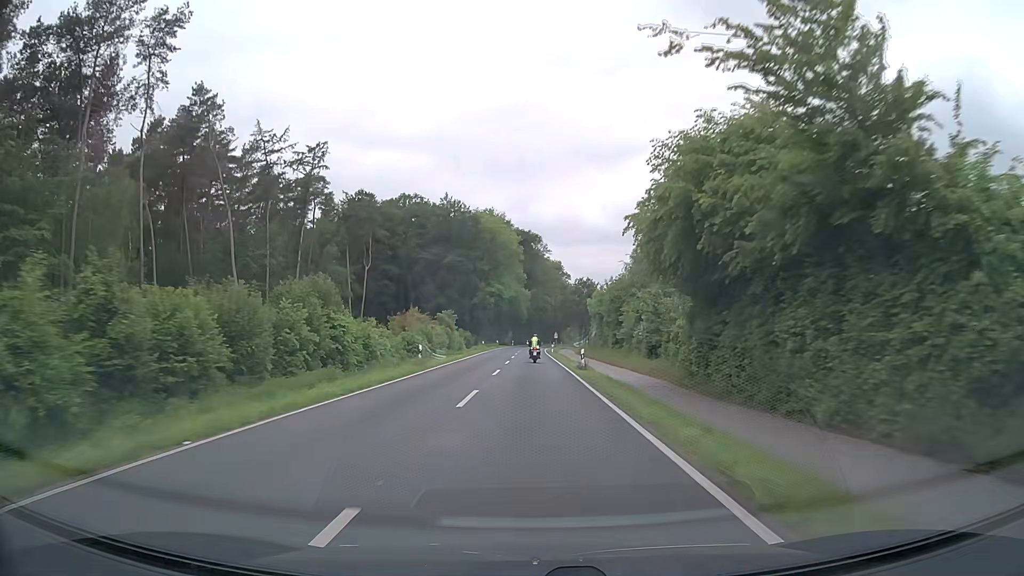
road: secondary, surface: asphalt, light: Day
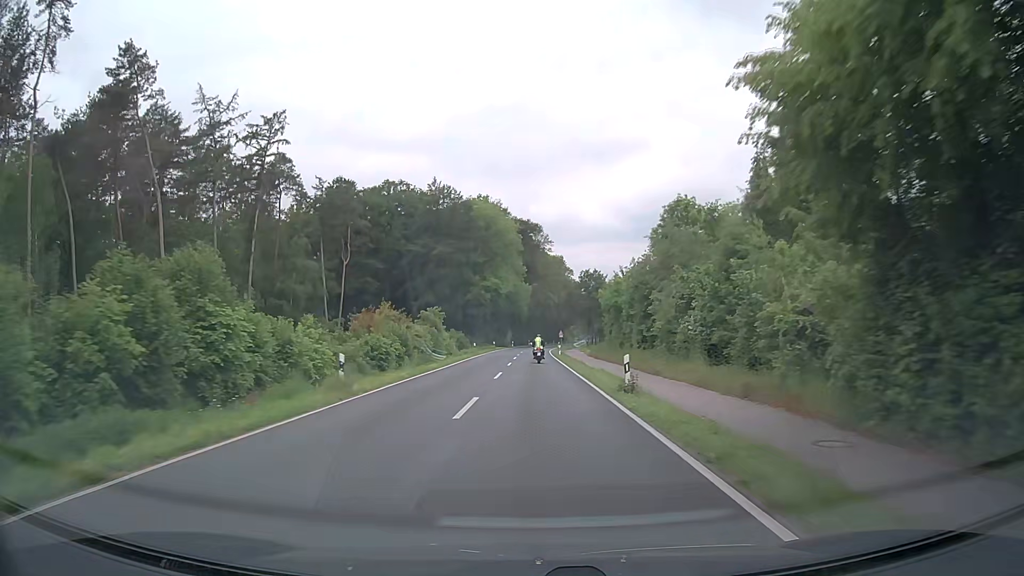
(0.0, +13.5) m; 0°
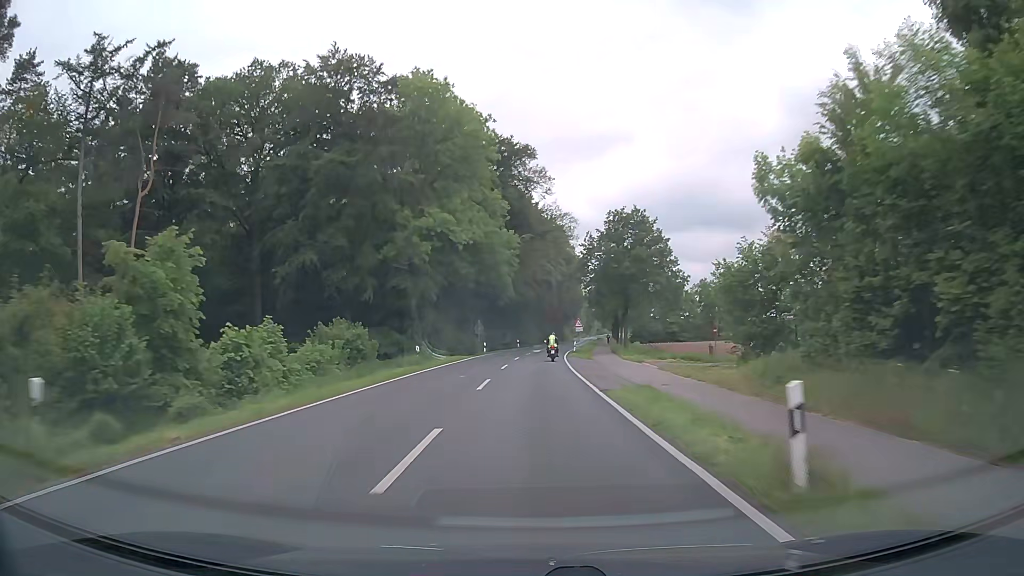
(+0.6, +53.7) m; +1°
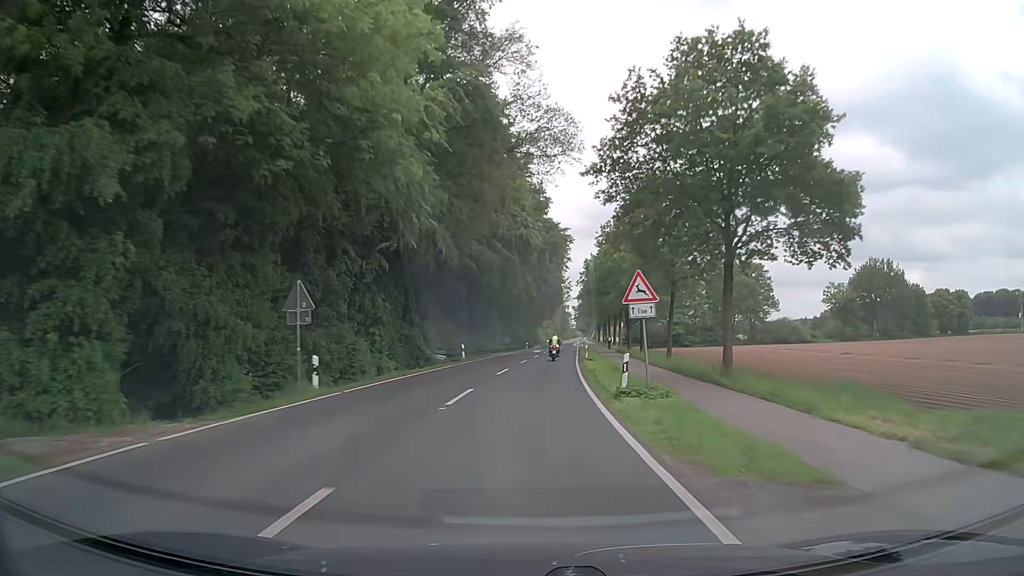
(+0.7, +40.2) m; +3°
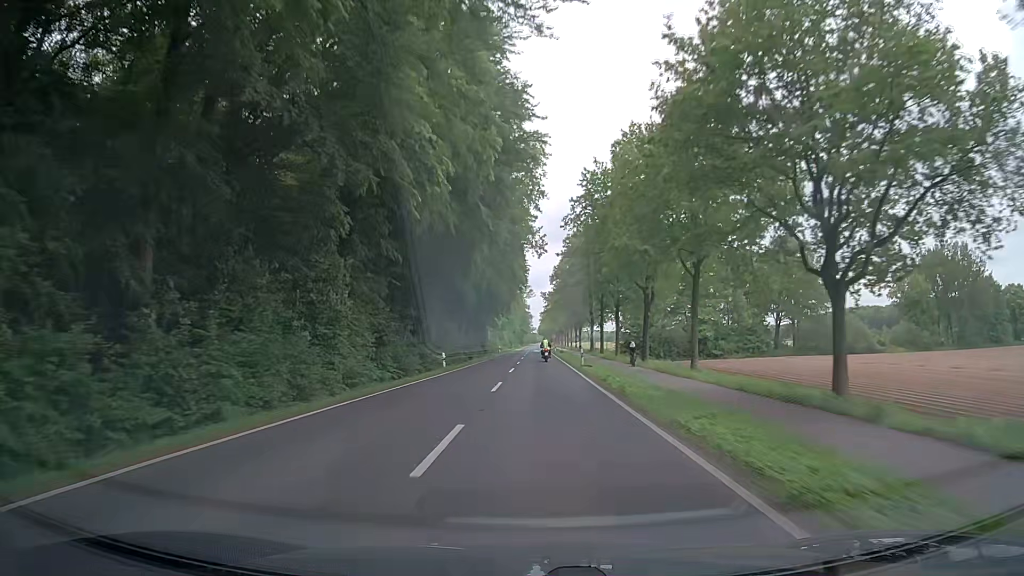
(+1.7, +55.1) m; +3°
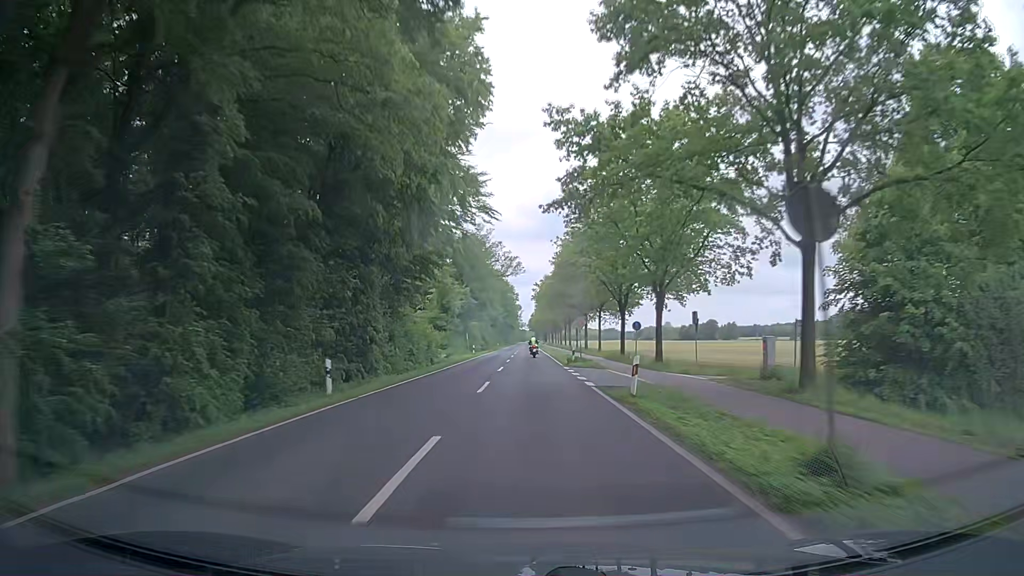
(+0.7, +74.1) m; +1°
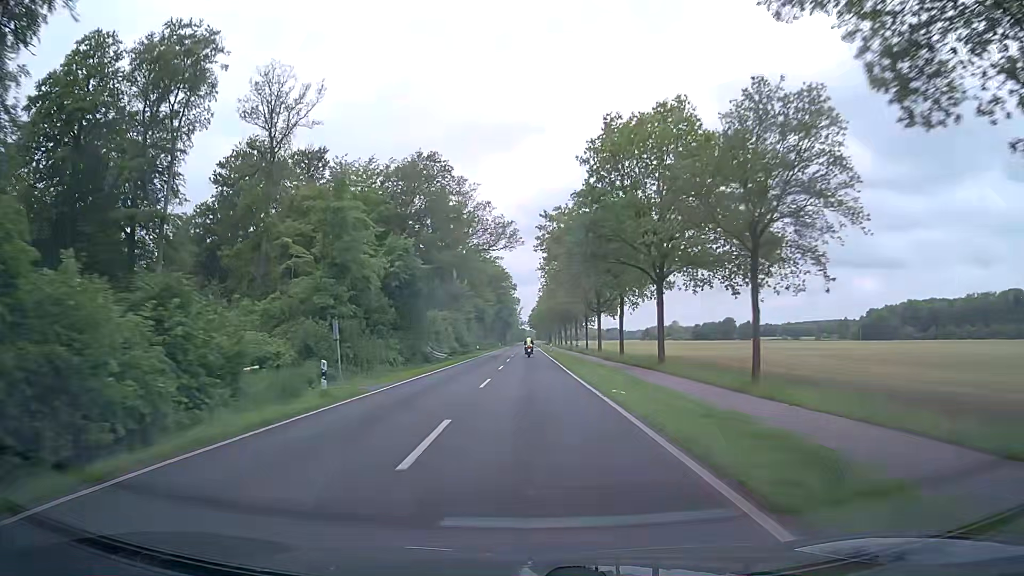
(0.0, +46.1) m; 0°
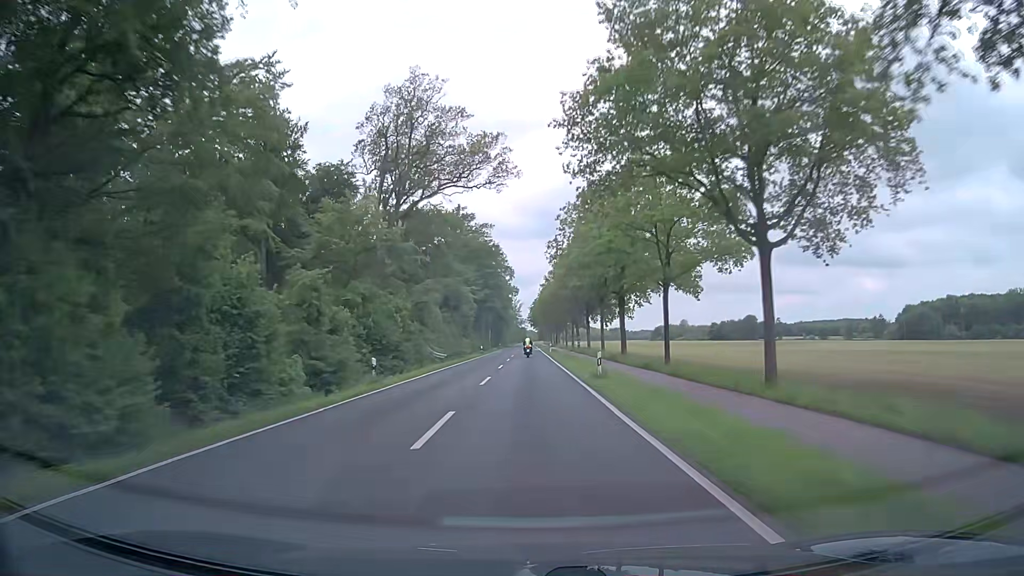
(+0.3, +46.7) m; +1°
